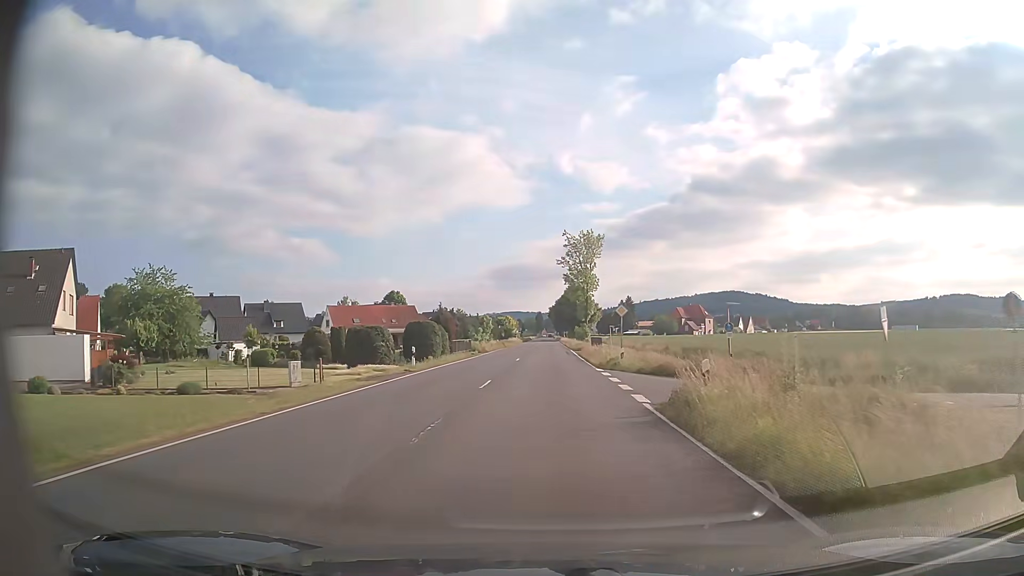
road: primary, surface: asphalt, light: Day
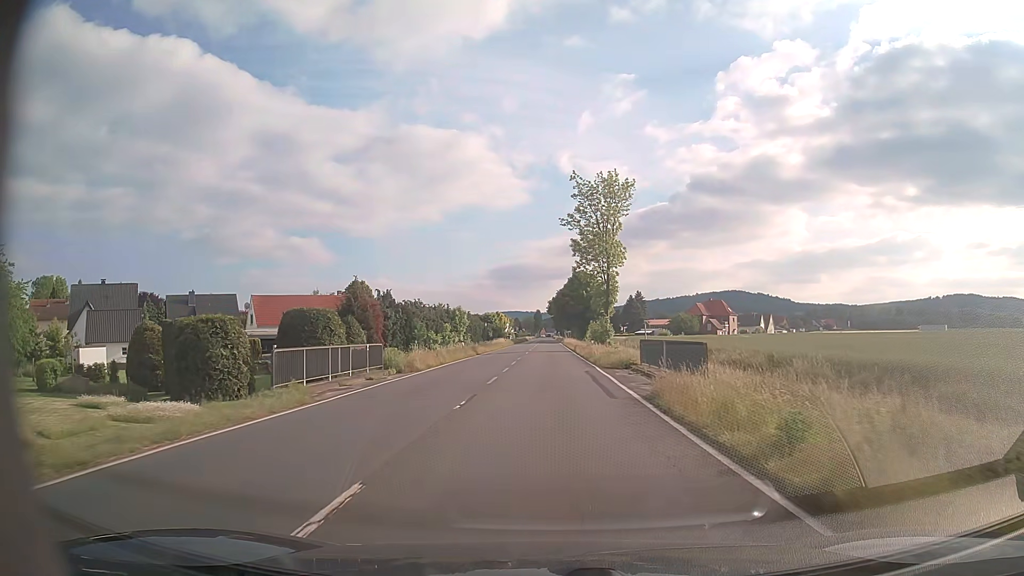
(-0.2, +32.2) m; 0°
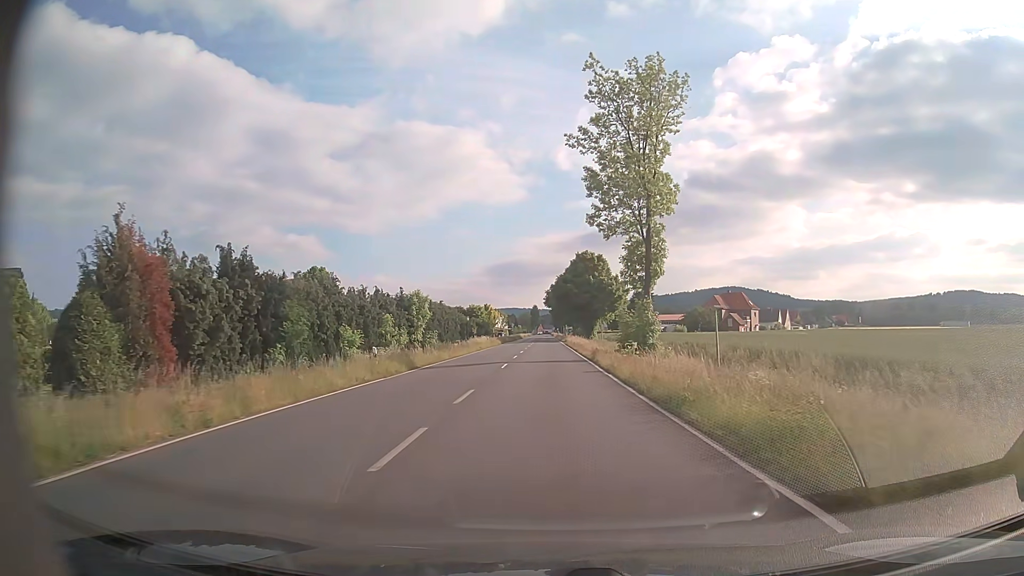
(0.0, +24.2) m; 0°
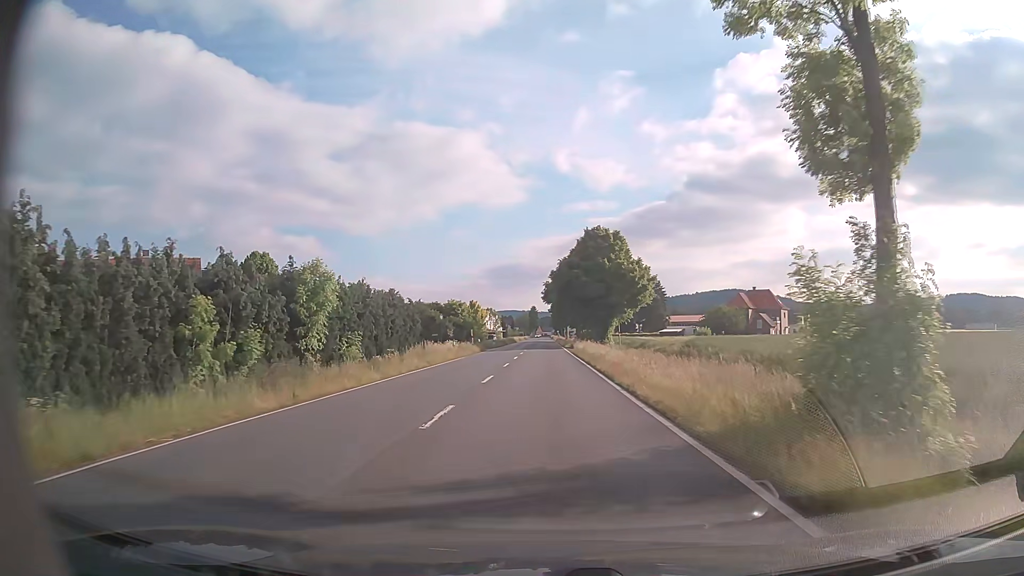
(+0.1, +24.2) m; 0°
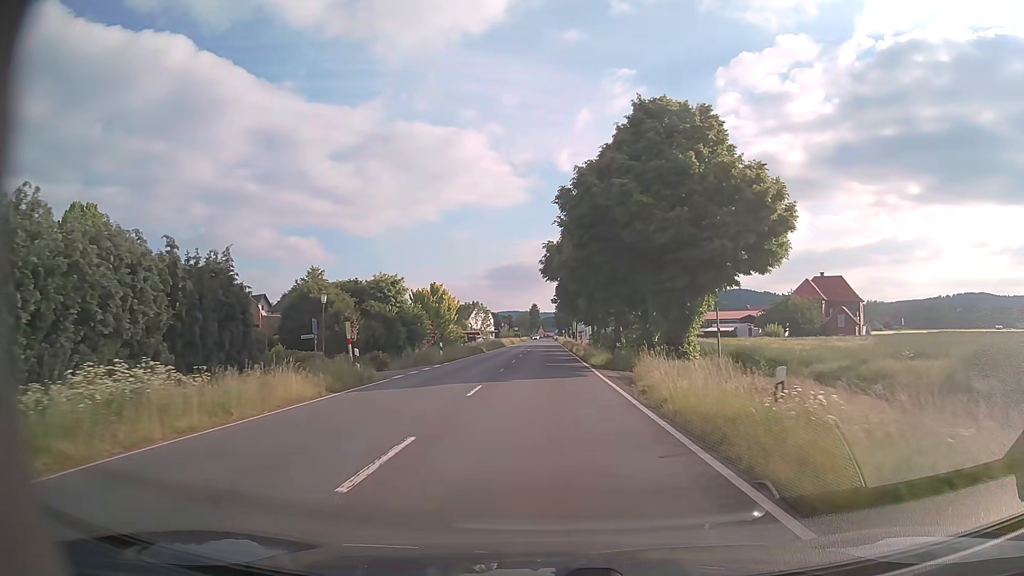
(0.0, +40.3) m; 0°
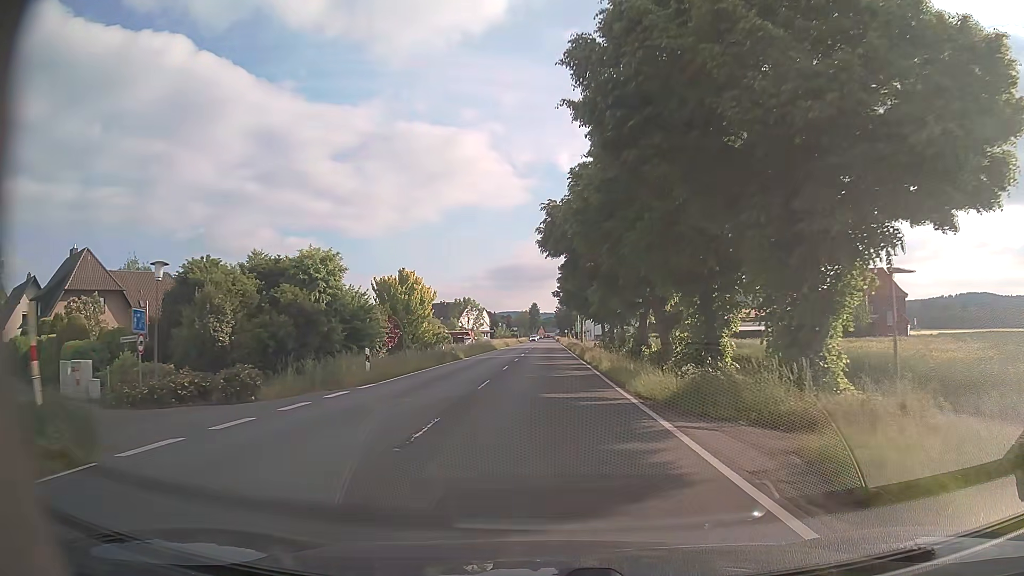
(0.0, +16.1) m; 0°
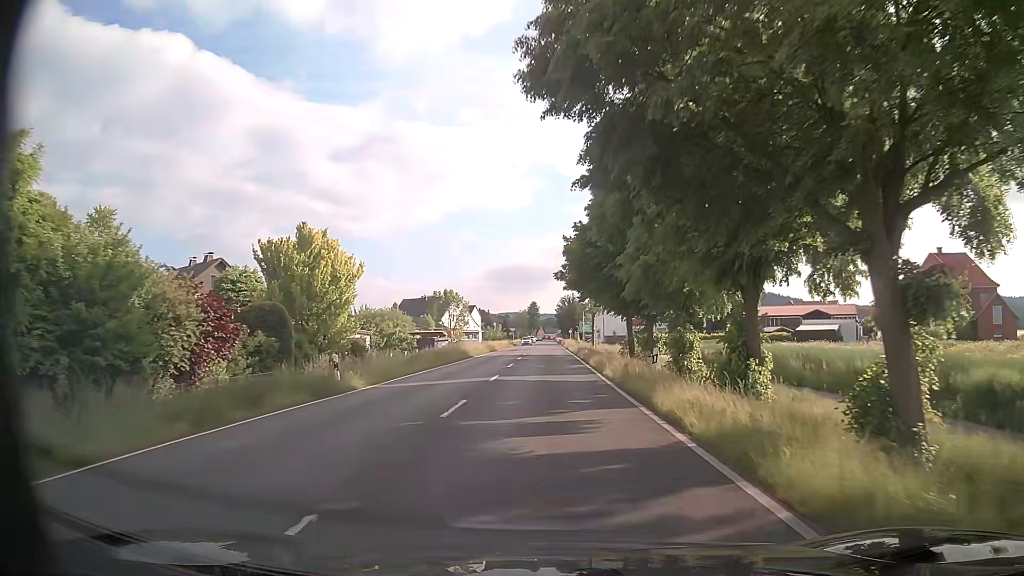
(0.0, +24.2) m; 0°
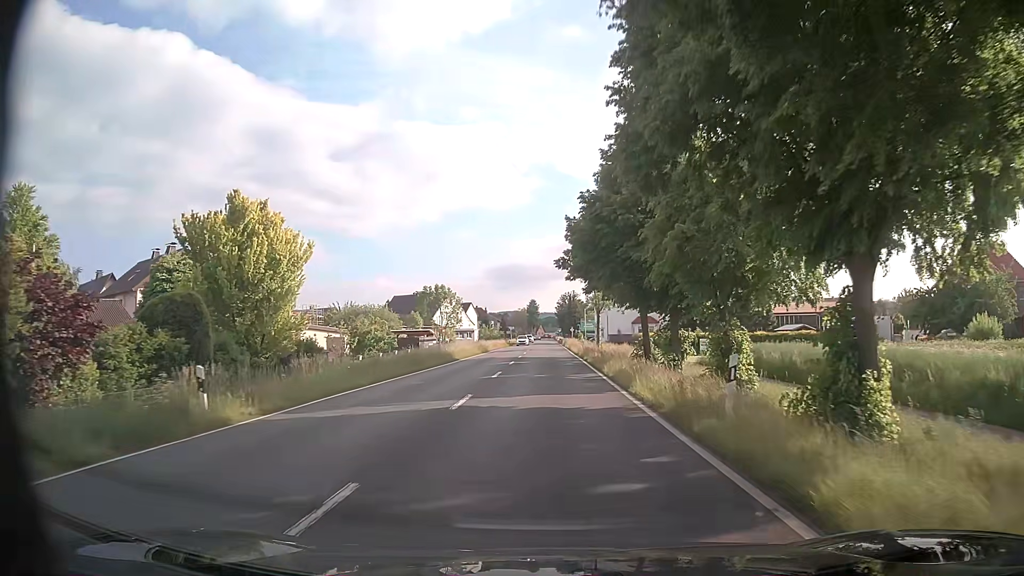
(0.0, +8.1) m; 0°
(0, +10) (0, +20) (0, +30) (0, +40) (0, +50) (0, +60) (0, +70) (0, +80) (0, +90) (0, +100) m
